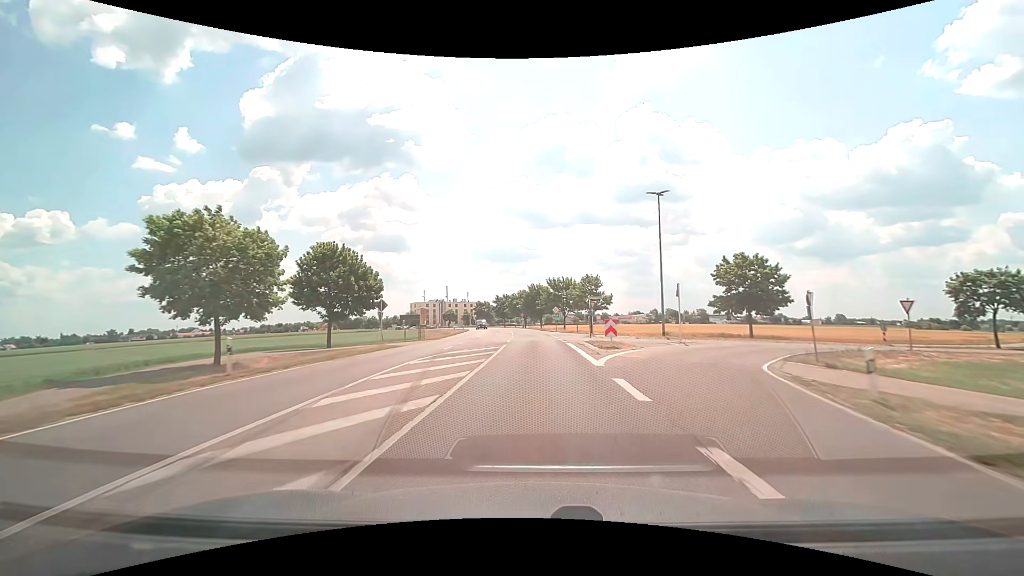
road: secondary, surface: asphalt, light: Day
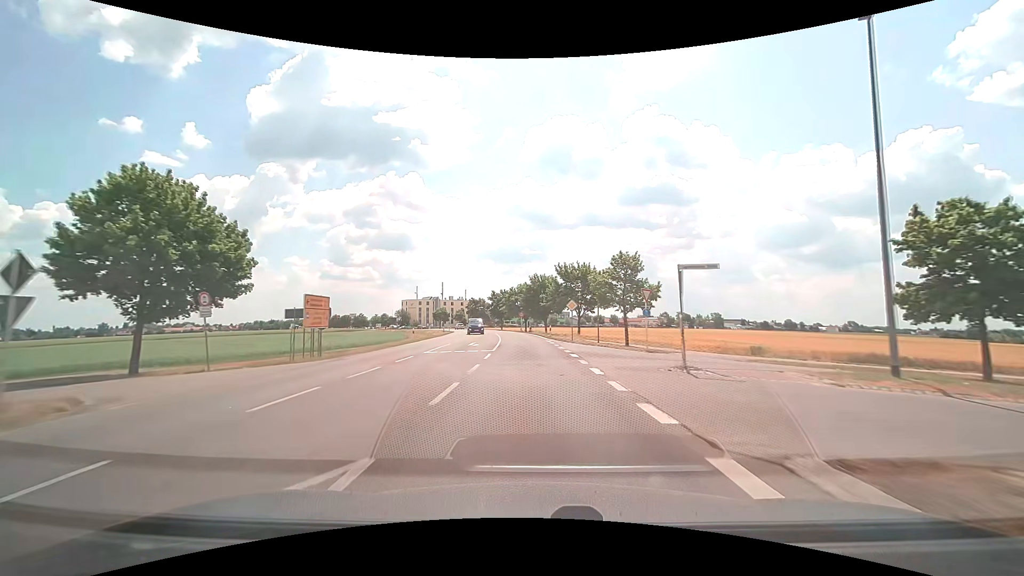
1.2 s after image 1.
(+0.1, +22.8) m; 0°
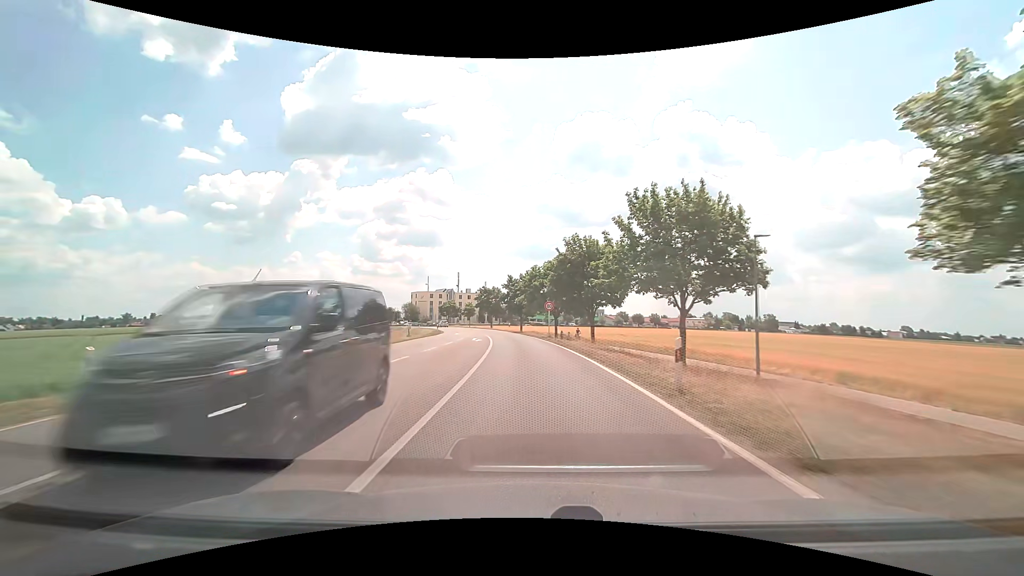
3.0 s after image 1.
(-0.8, +32.9) m; -3°
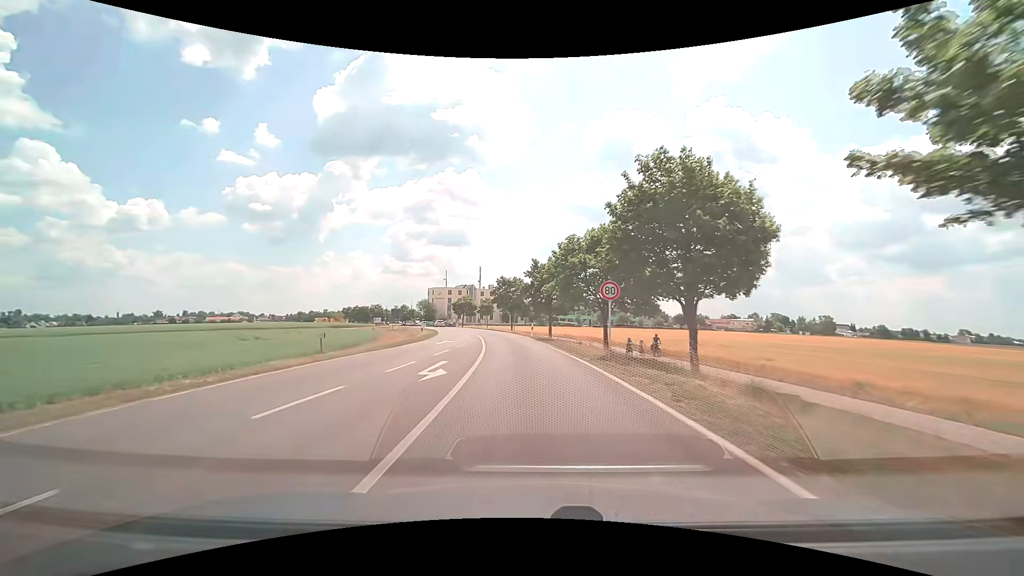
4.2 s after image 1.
(-0.5, +21.1) m; -3°
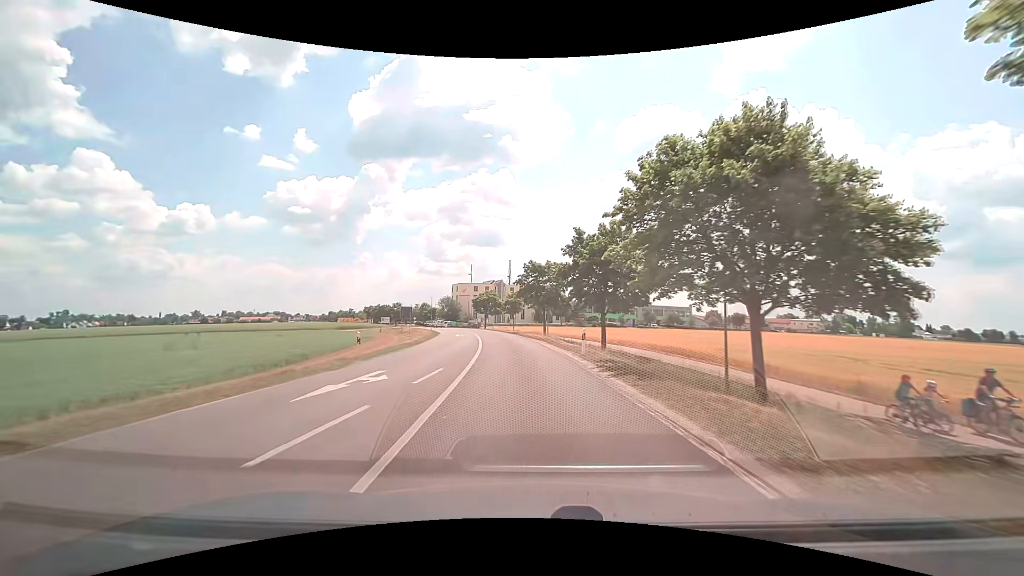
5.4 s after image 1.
(-0.7, +20.2) m; -4°
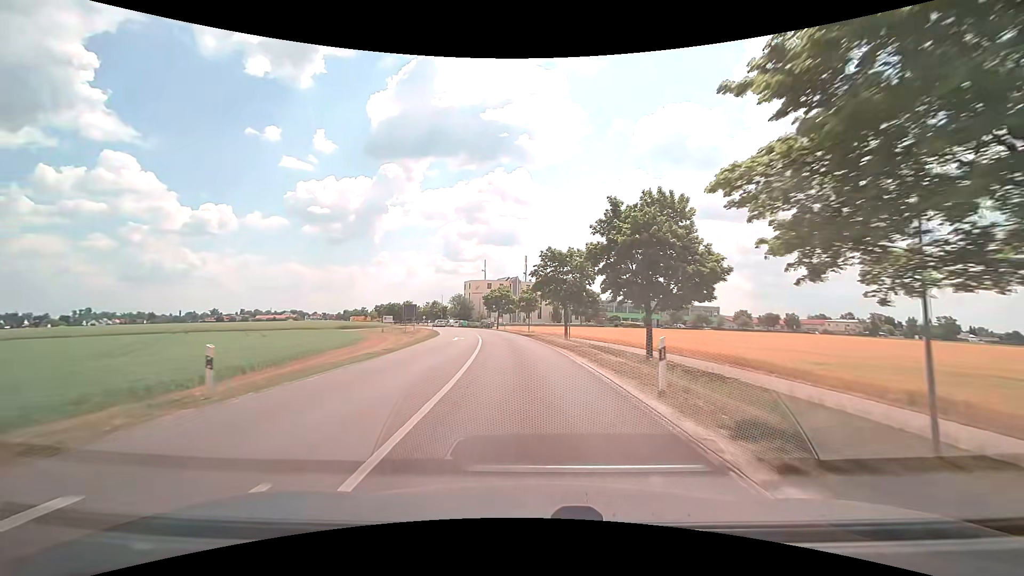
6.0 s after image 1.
(-0.2, +9.8) m; -2°
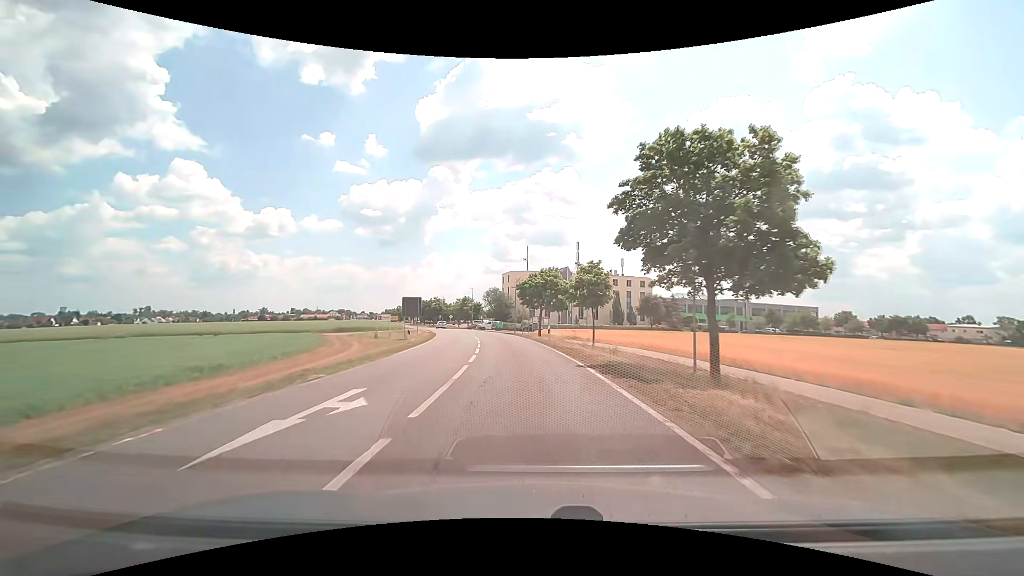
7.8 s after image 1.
(-1.3, +28.3) m; -5°
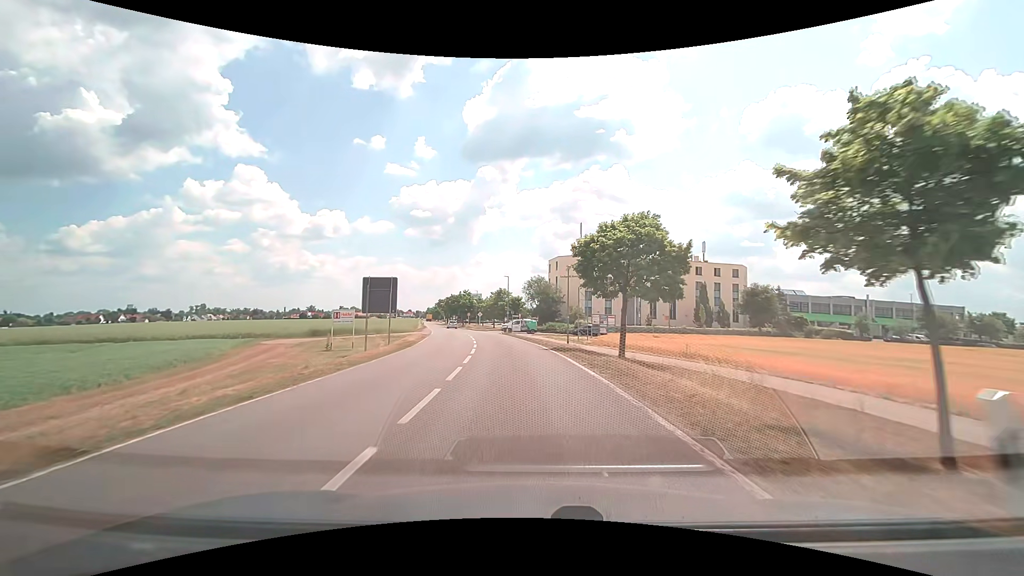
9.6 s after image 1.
(-1.4, +27.1) m; -6°
(0, +10) (-1, +20) (-2, +30) (-3, +40) (-5, +50) (-7, +59) (-9, +69) (-11, +79) (-14, +89) (-16, +98) m
